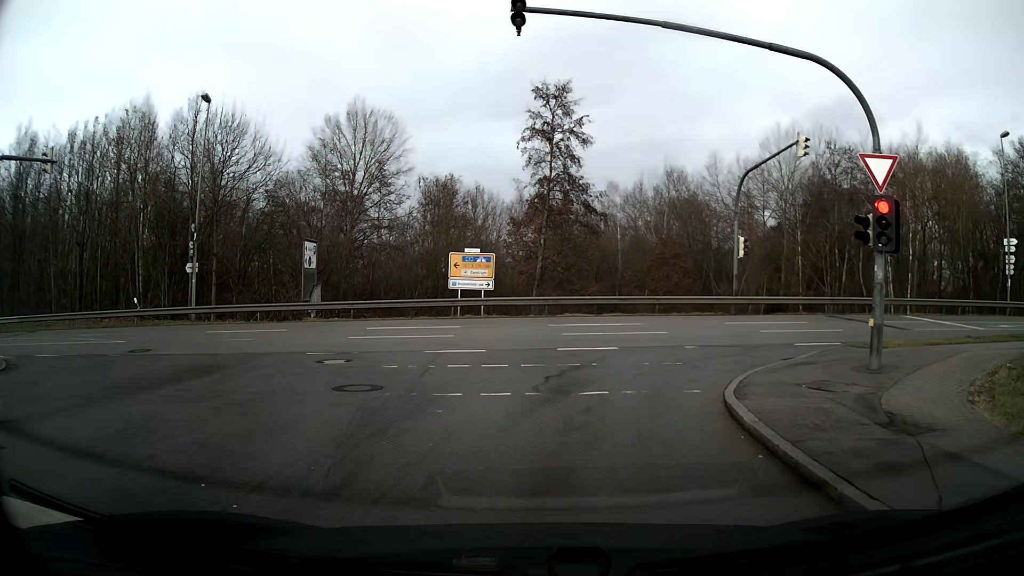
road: residential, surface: asphalt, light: Day
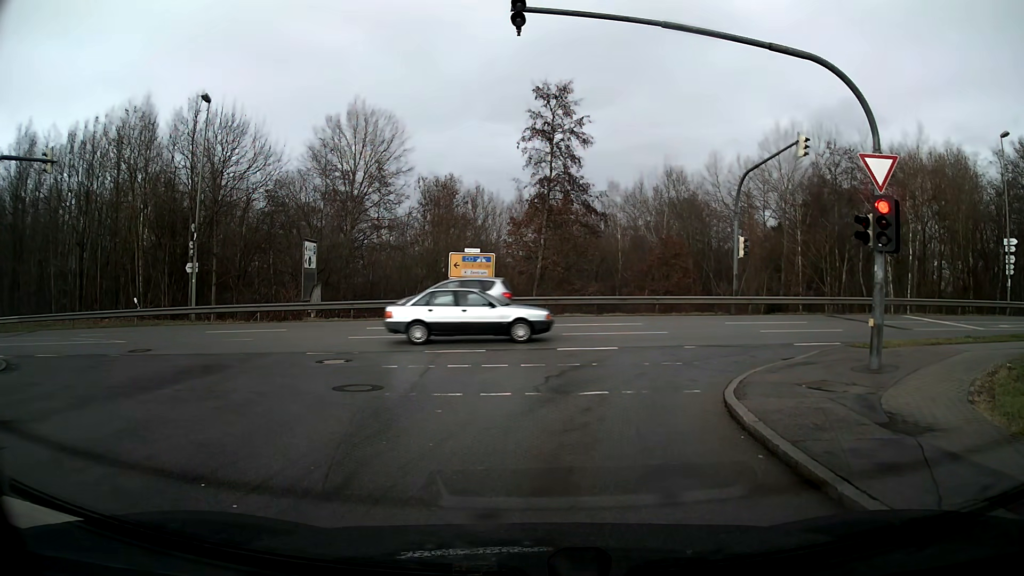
(0.0, 0.0) m; 0°
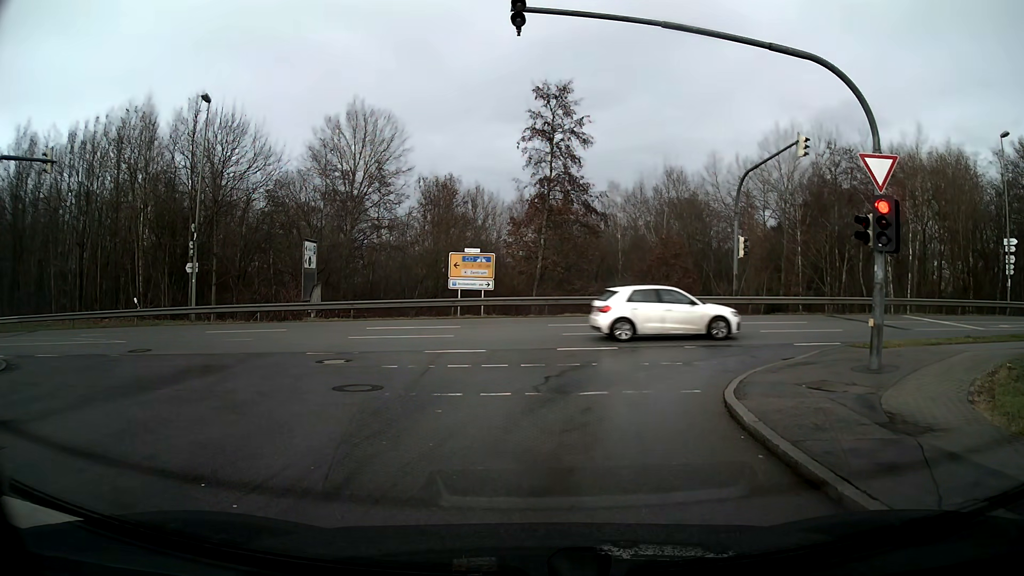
(0.0, 0.0) m; 0°
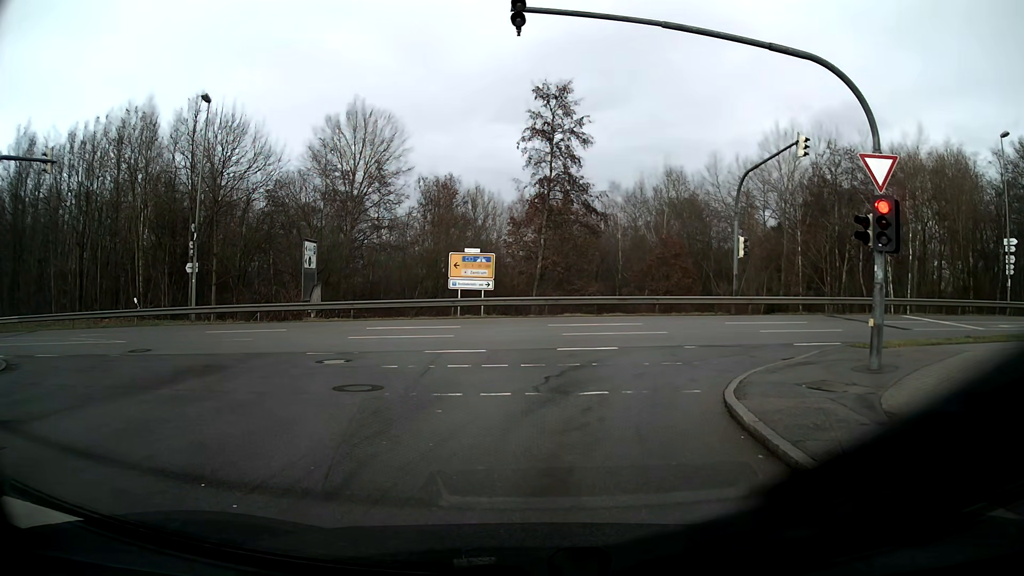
(0.0, 0.0) m; 0°
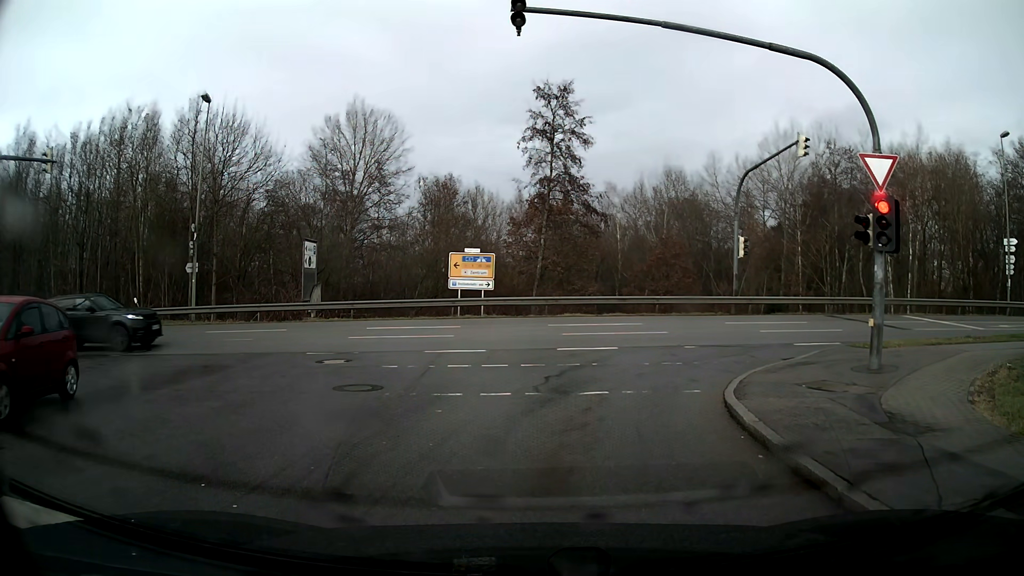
(0.0, 0.0) m; 0°
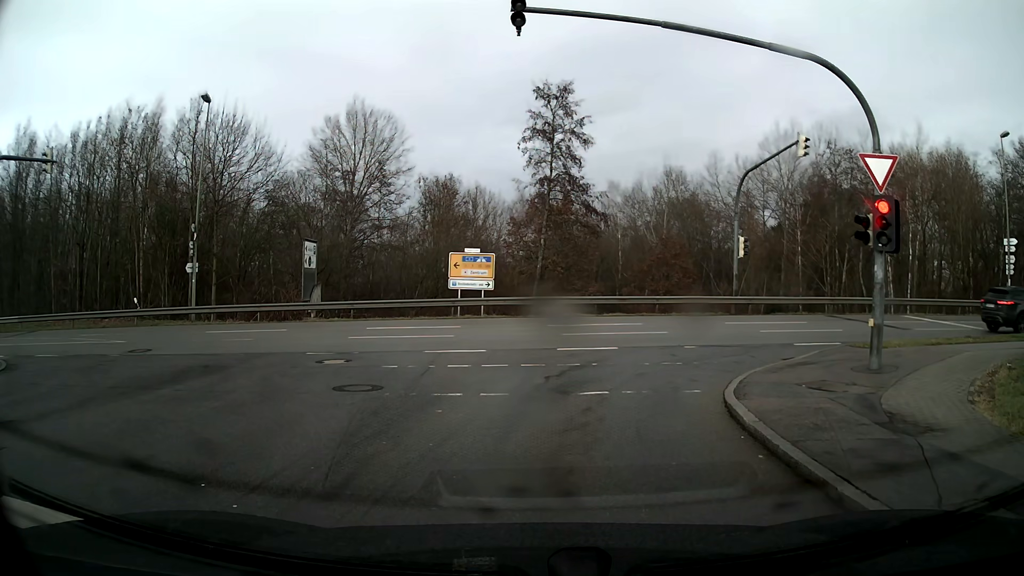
(0.0, 0.0) m; 0°
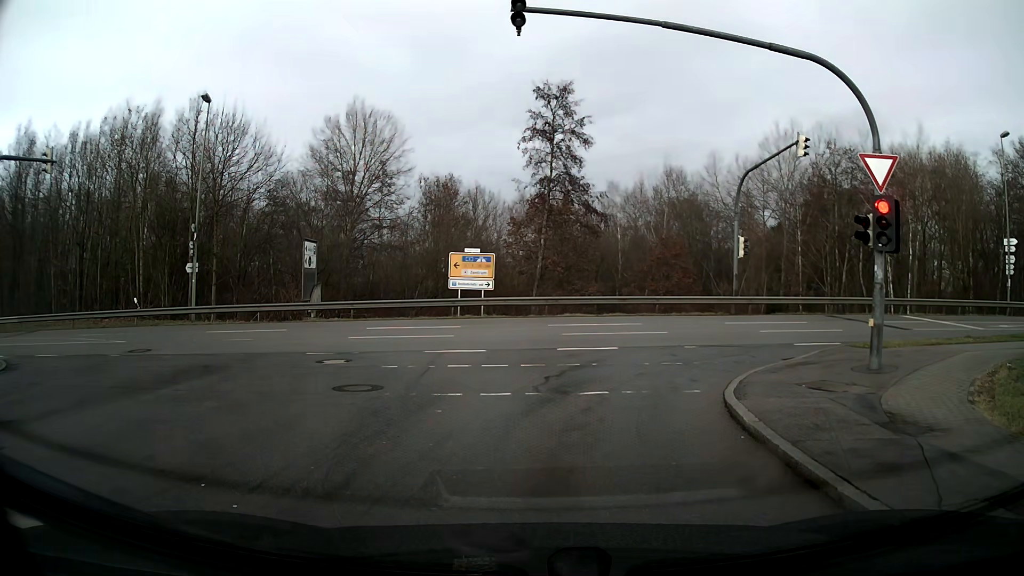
(0.0, 0.0) m; 0°
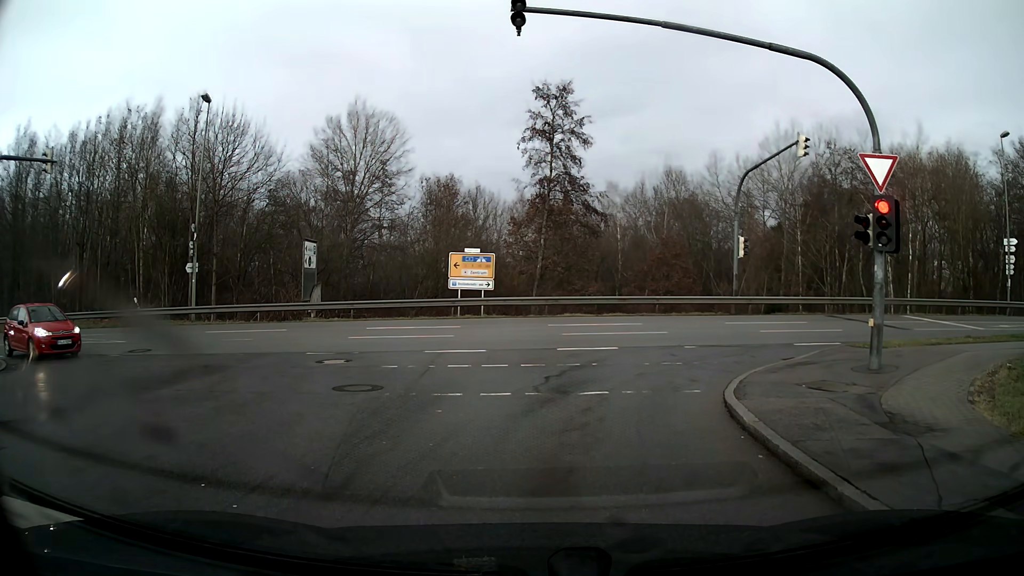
(0.0, 0.0) m; 0°
(+1, +10) (+7, +18) (+16, +19) (+26, +20) (+36, +20) (+46, +20) (+56, +20) (+66, +20) (+76, +21) (+86, +21) m
